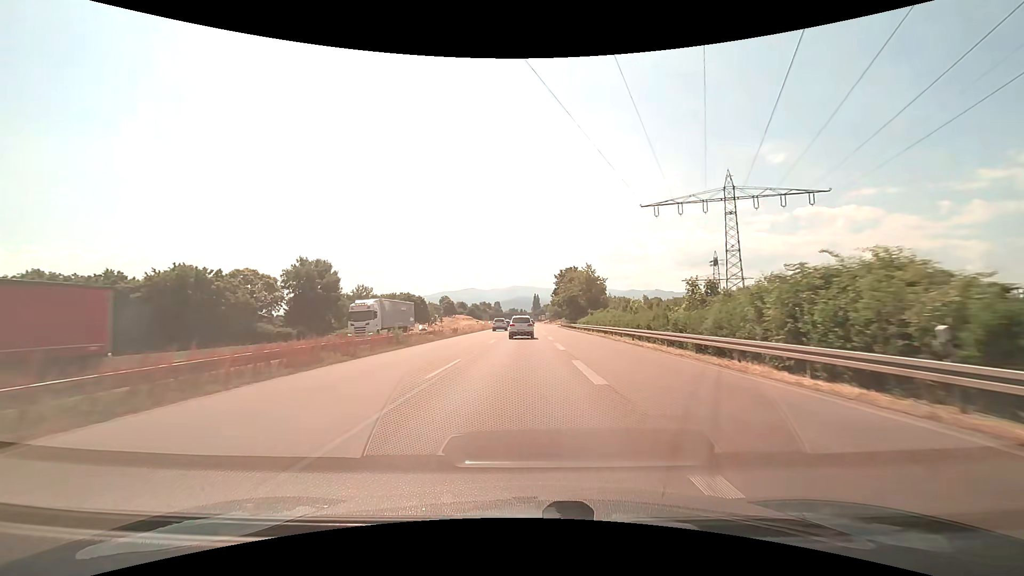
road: trunk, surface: asphalt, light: Day
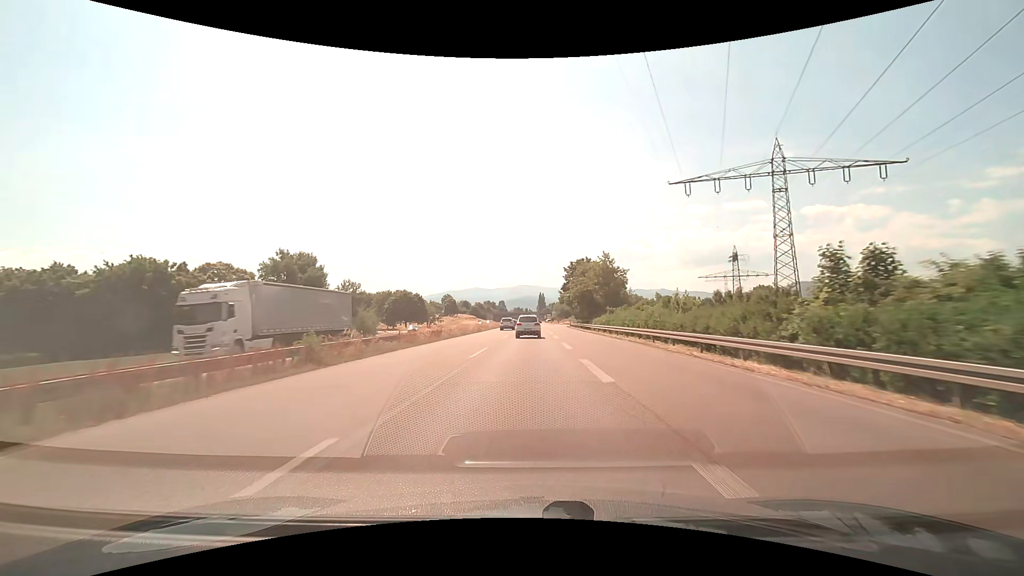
(-0.1, +11.7) m; -1°
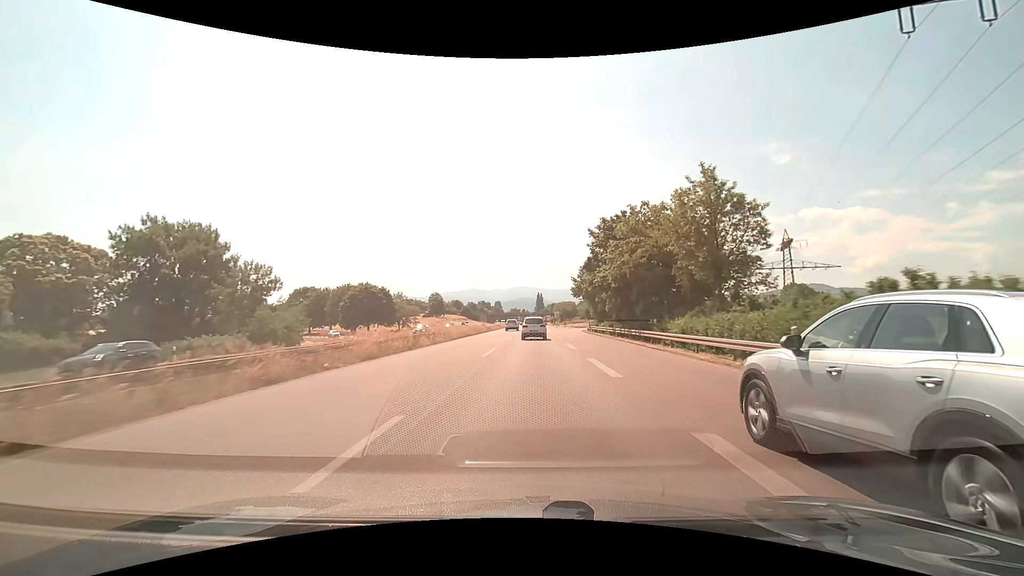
(-0.2, +34.6) m; 0°
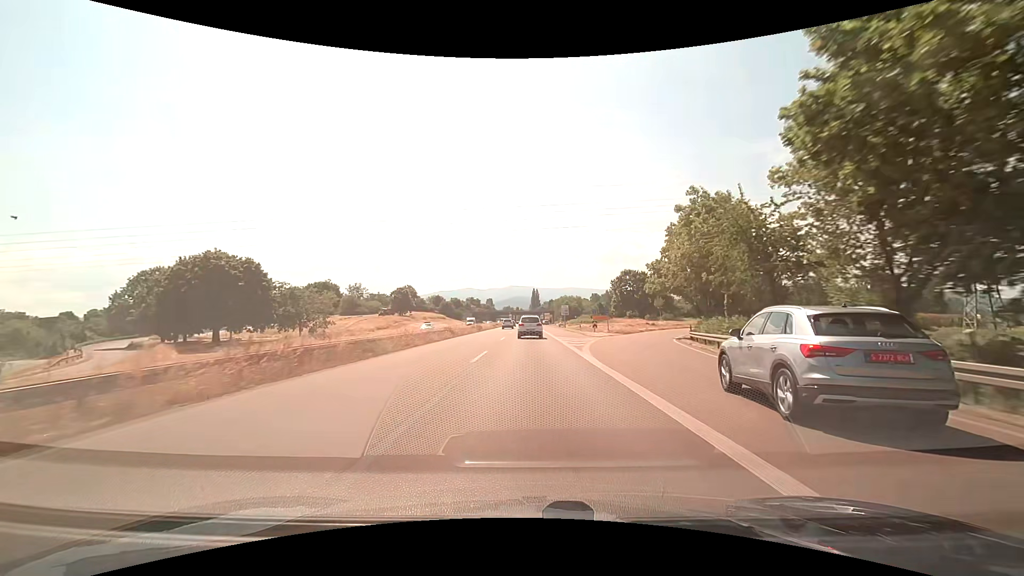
(+0.3, +57.2) m; 0°
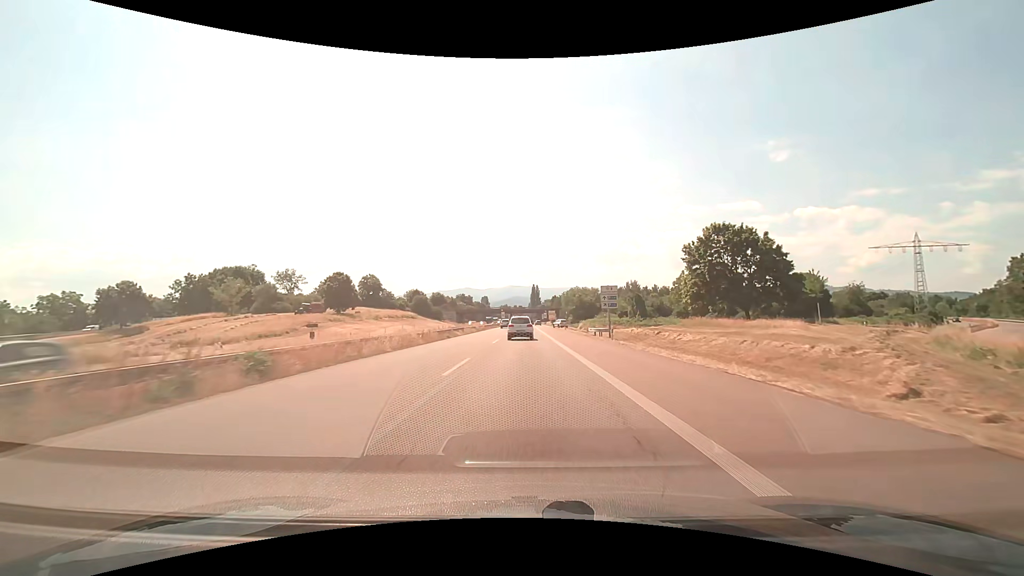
(+0.3, +57.9) m; 0°
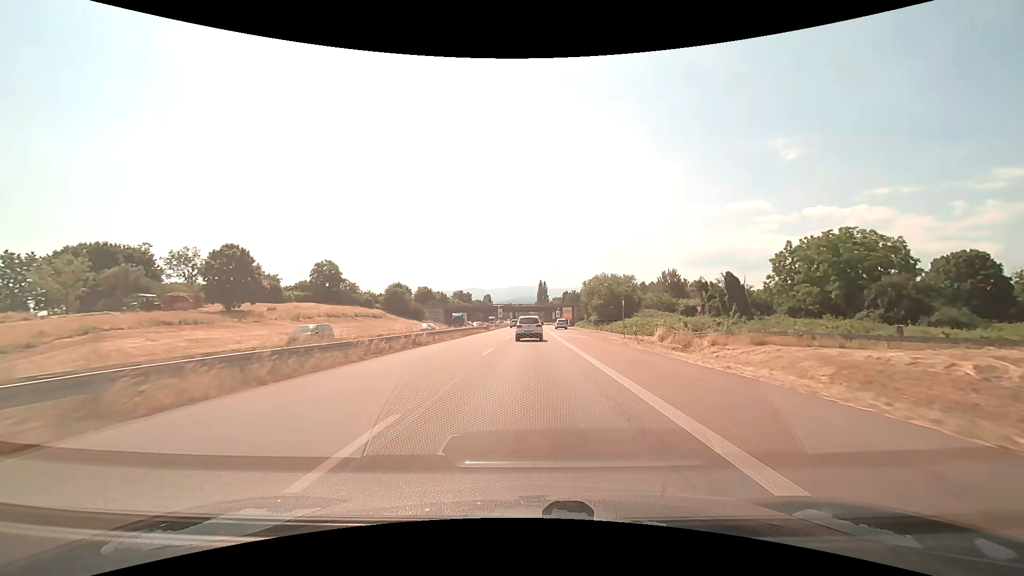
(-0.3, +46.8) m; -1°
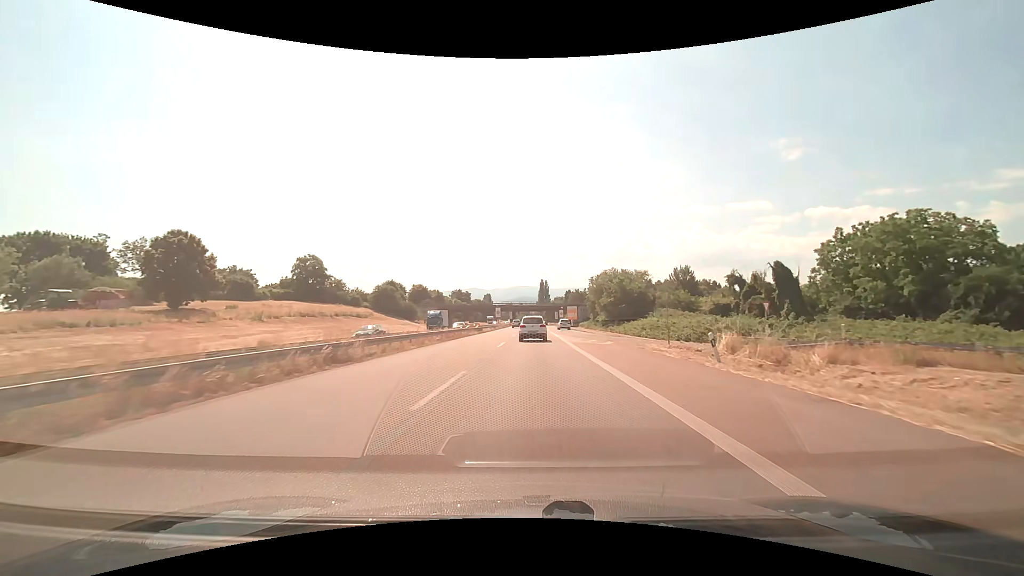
(0.0, +11.8) m; 0°
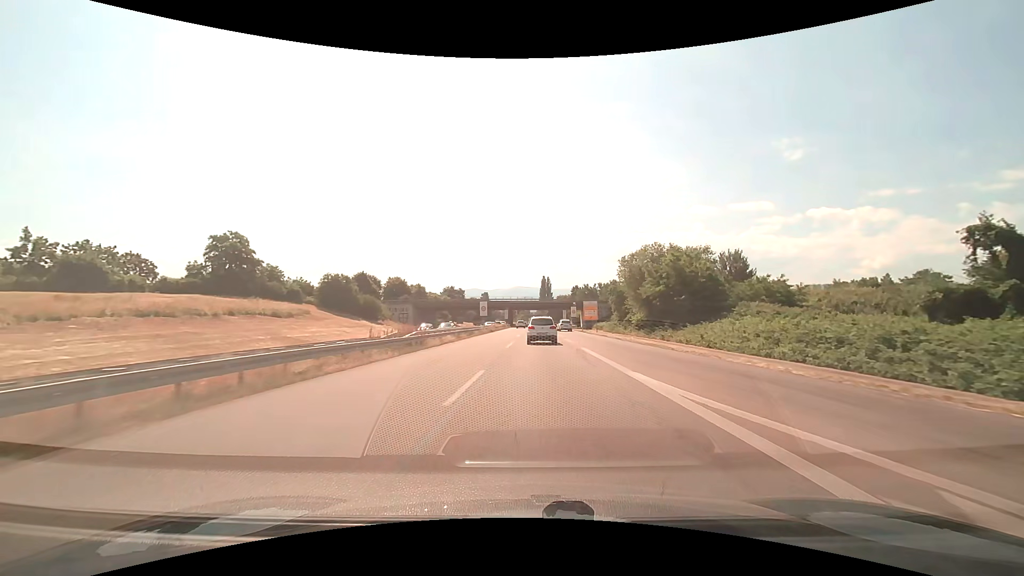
(0.0, +35.5) m; 0°
(0, +10) (0, +20) (0, +30) (0, +40) (+1, +50) (+1, +60) (+1, +70) (+1, +80) (+1, +90) (+2, +100) m
